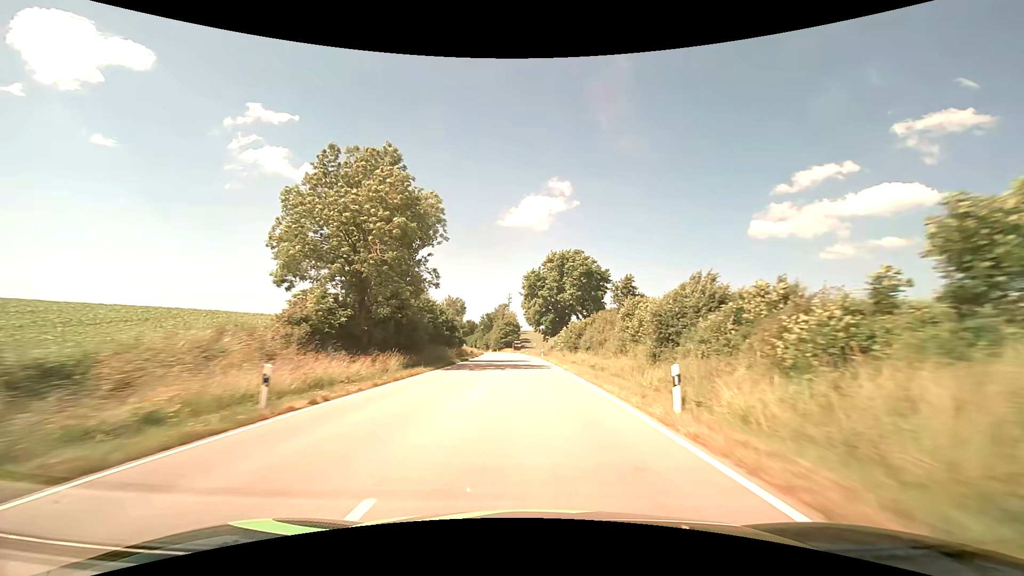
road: secondary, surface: asphalt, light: Day
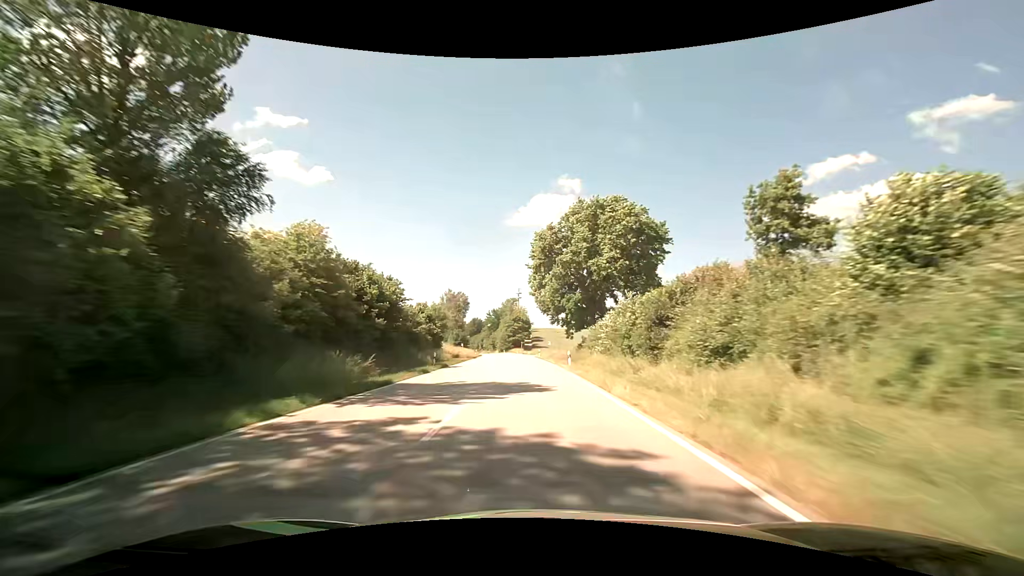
(-0.3, +29.3) m; -1°
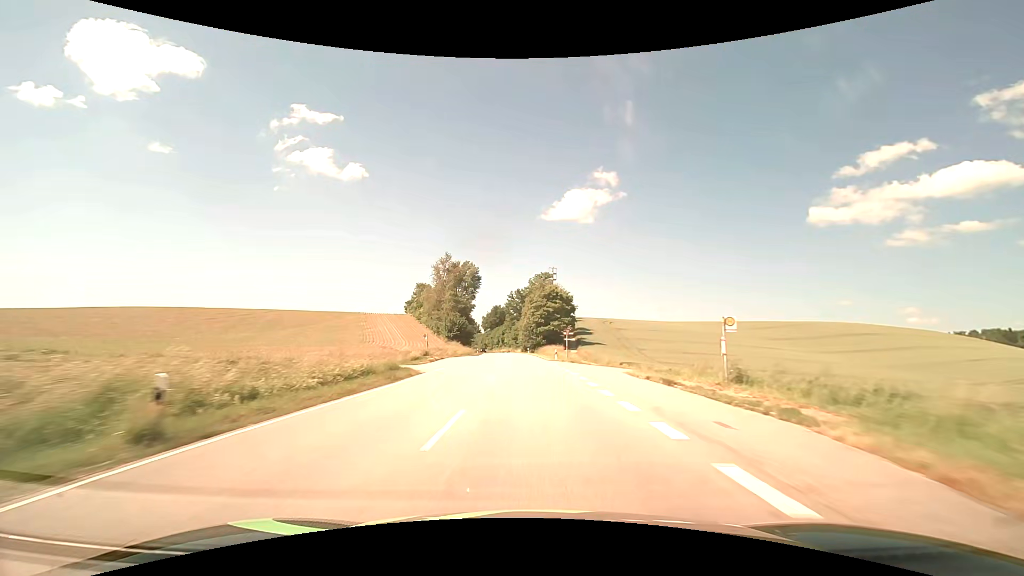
(-2.4, +72.8) m; -4°
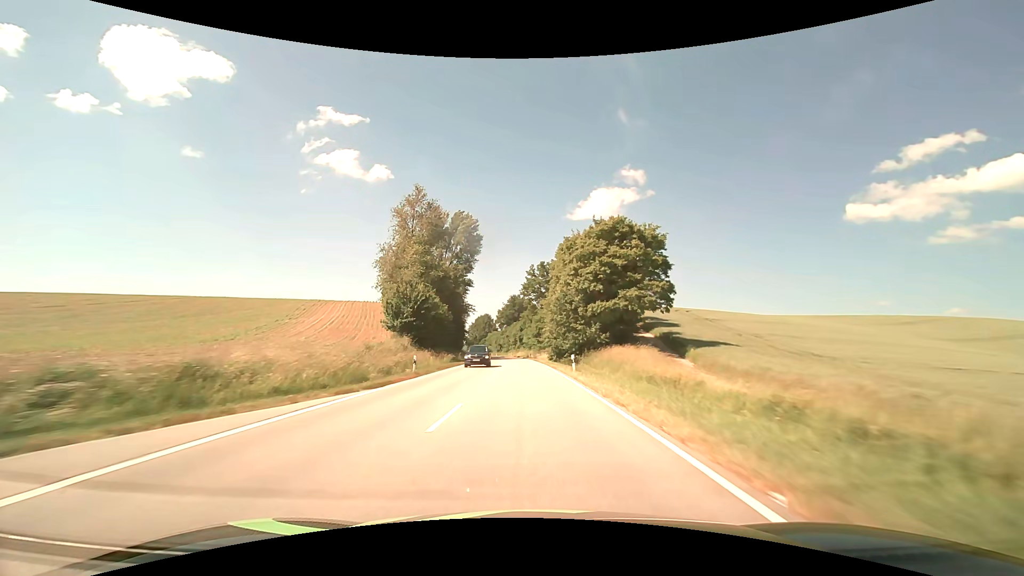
(-1.3, +58.1) m; -3°
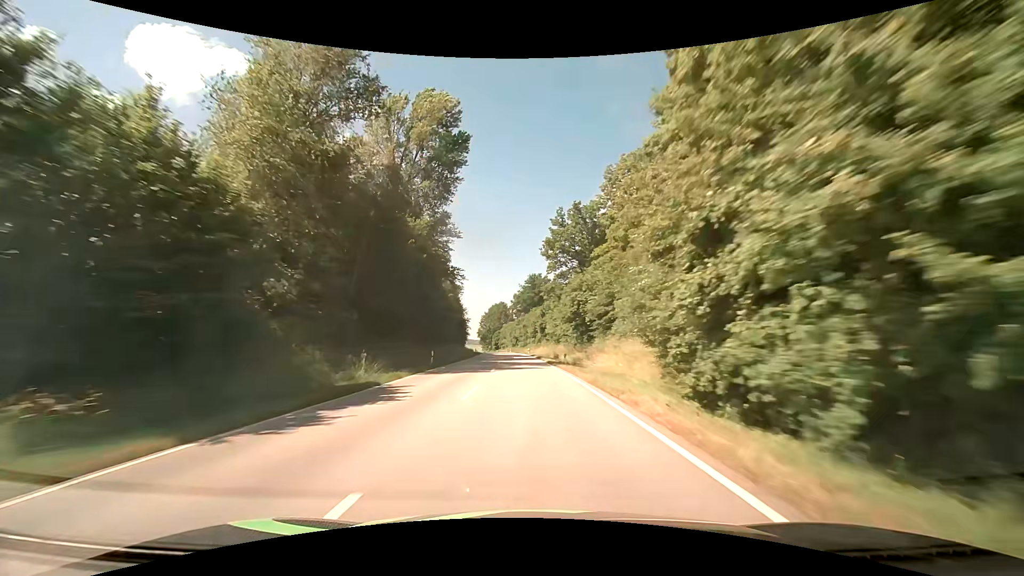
(-0.9, +43.8) m; -3°
